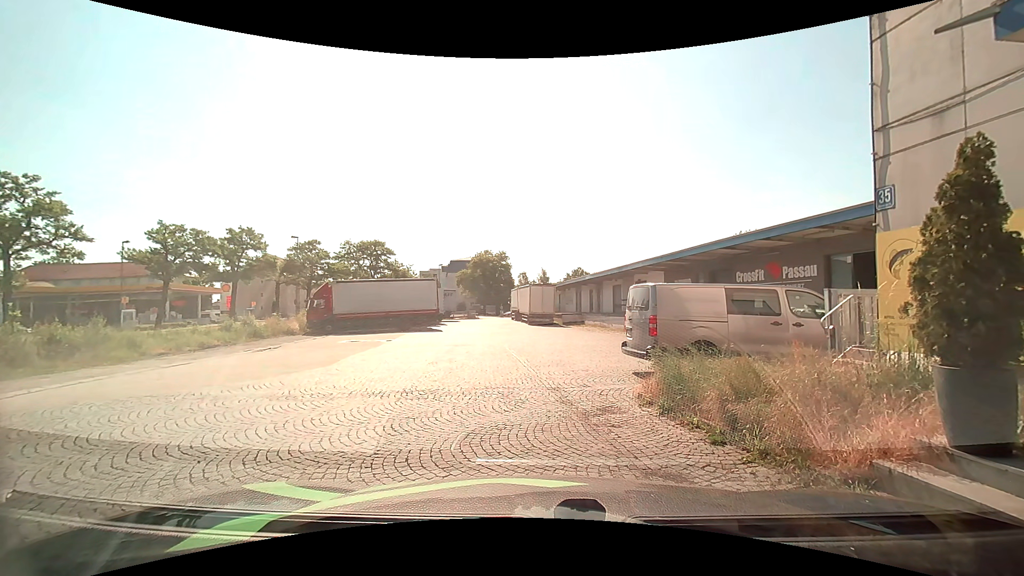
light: Day
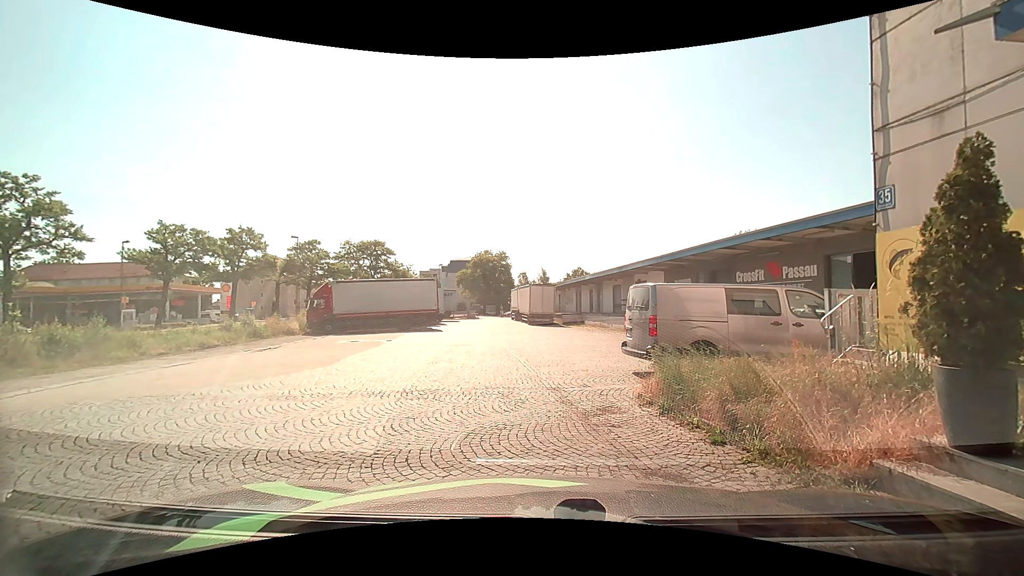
(0.0, 0.0) m; 0°
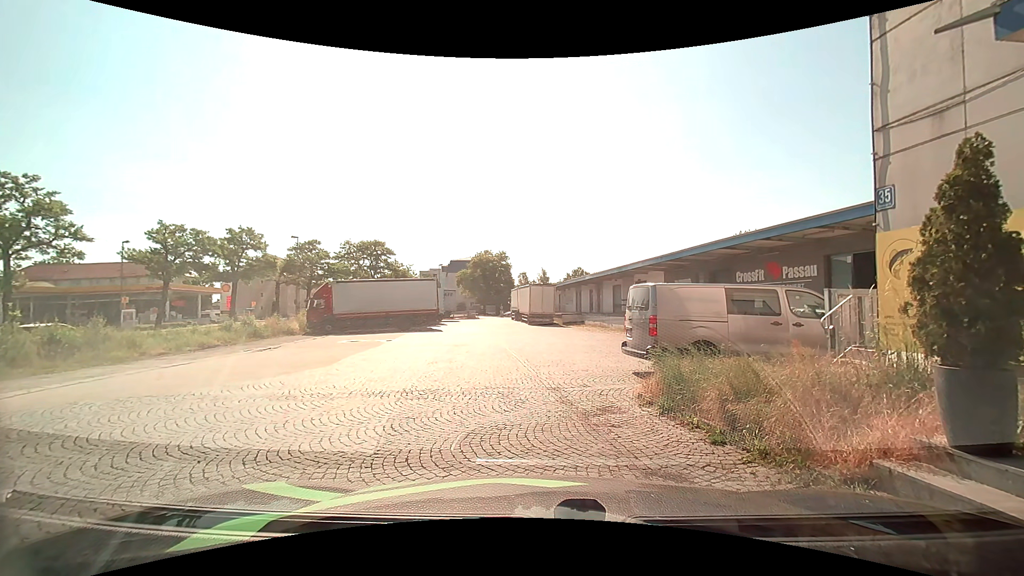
(0.0, 0.0) m; 0°
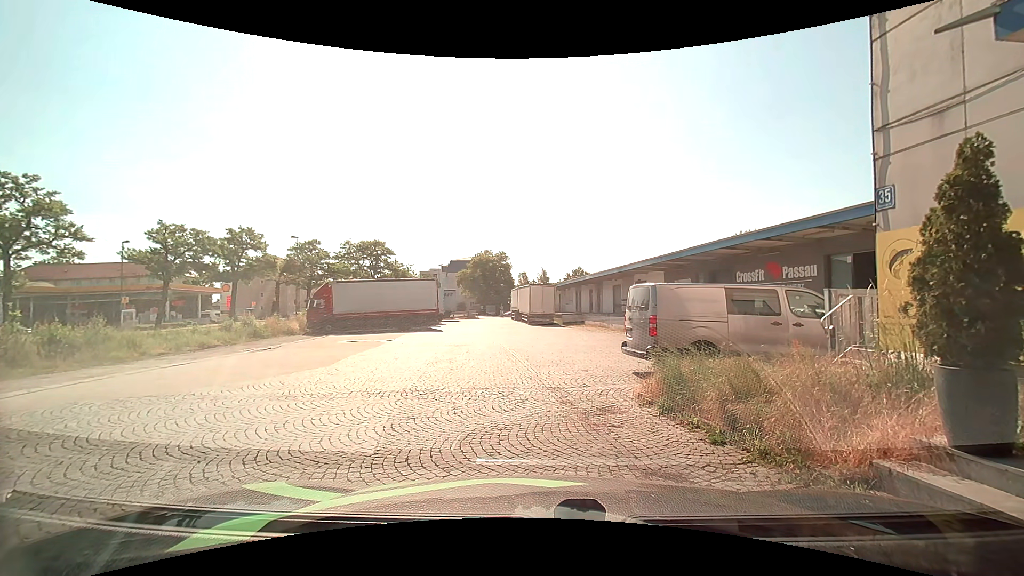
(0.0, 0.0) m; 0°
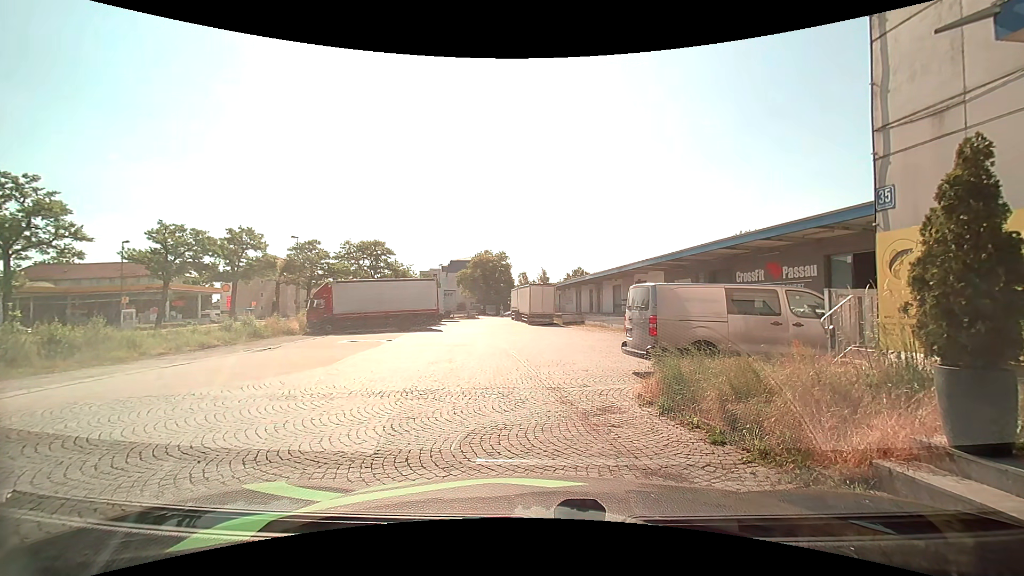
(0.0, 0.0) m; 0°
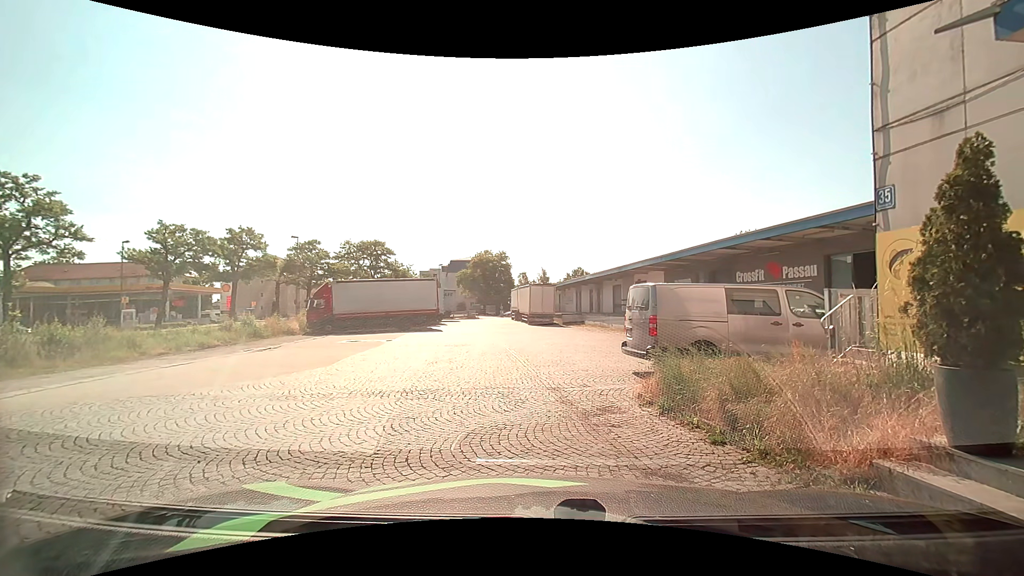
(0.0, 0.0) m; 0°
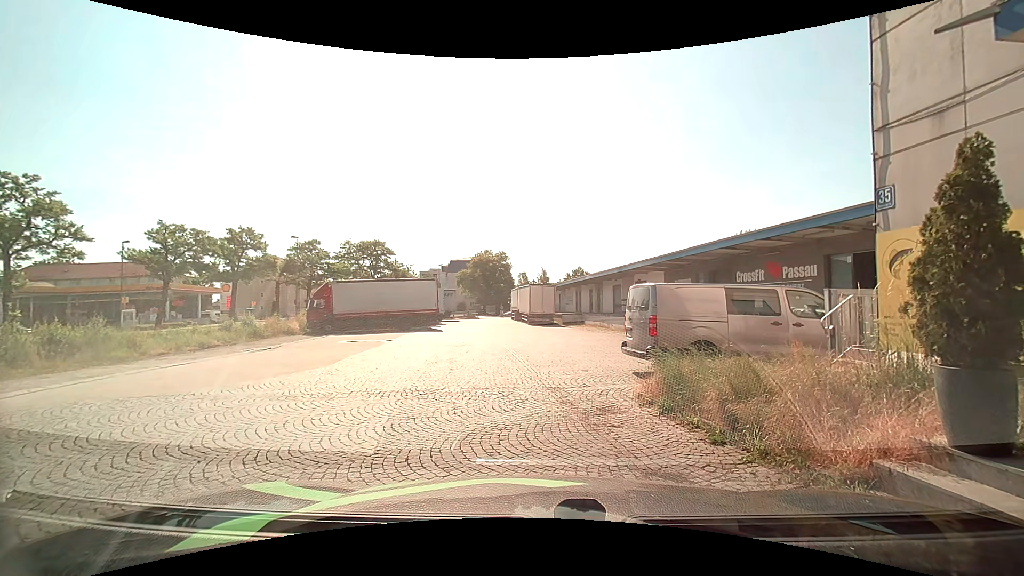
(0.0, 0.0) m; 0°
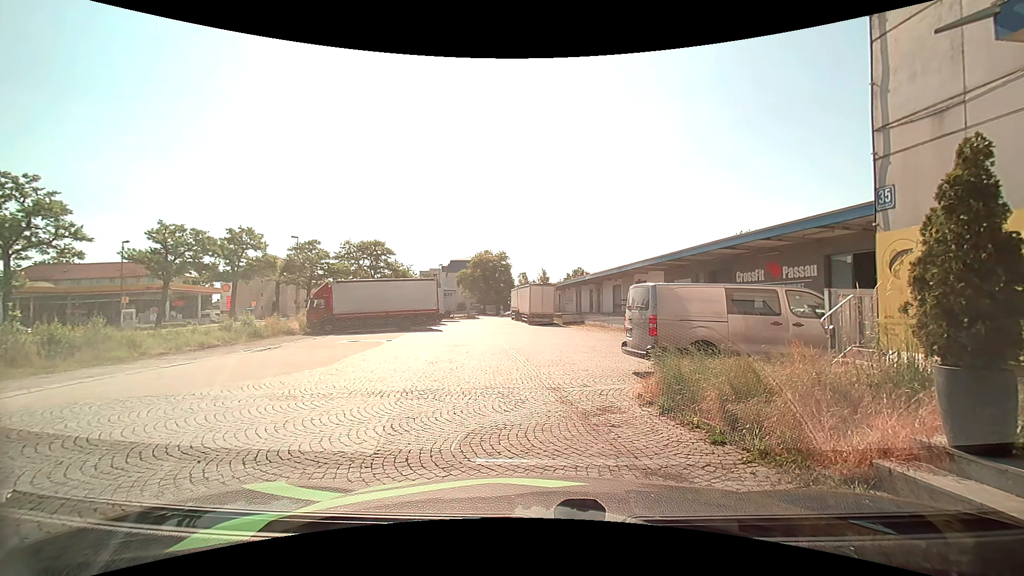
(0.0, 0.0) m; 0°
